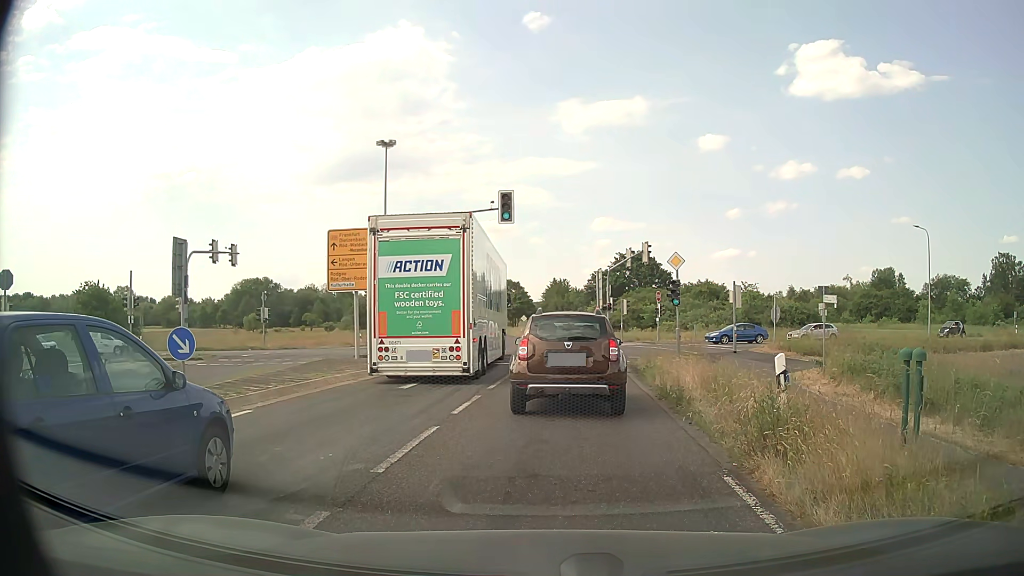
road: primary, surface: asphalt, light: Day
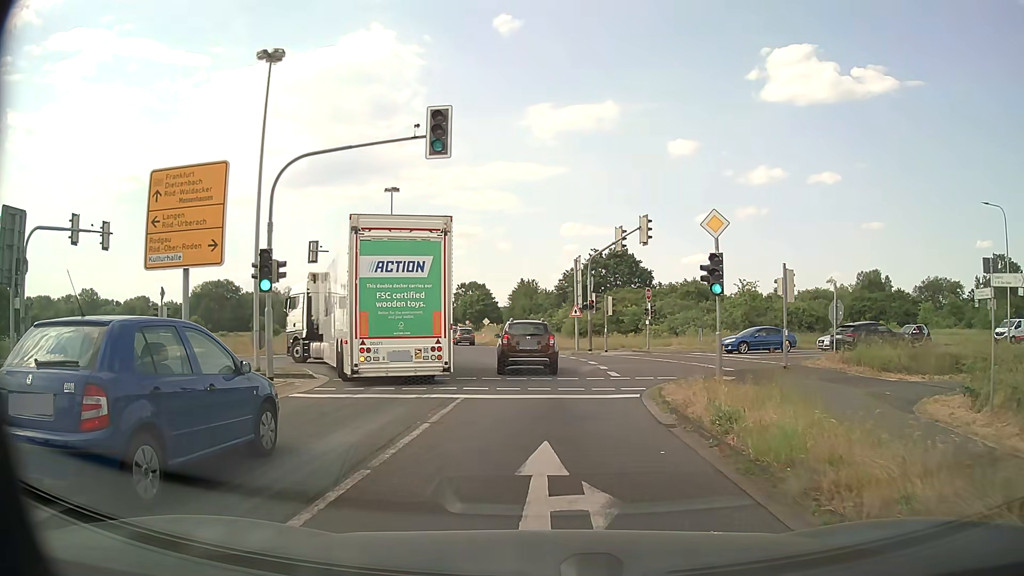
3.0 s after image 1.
(+0.3, +12.0) m; +3°
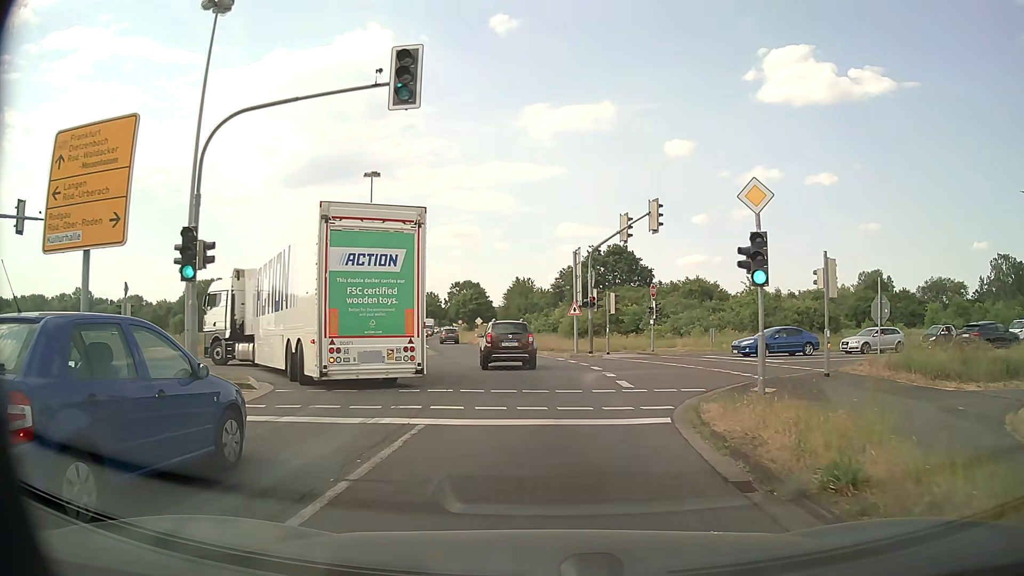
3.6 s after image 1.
(0.0, +4.1) m; 0°
